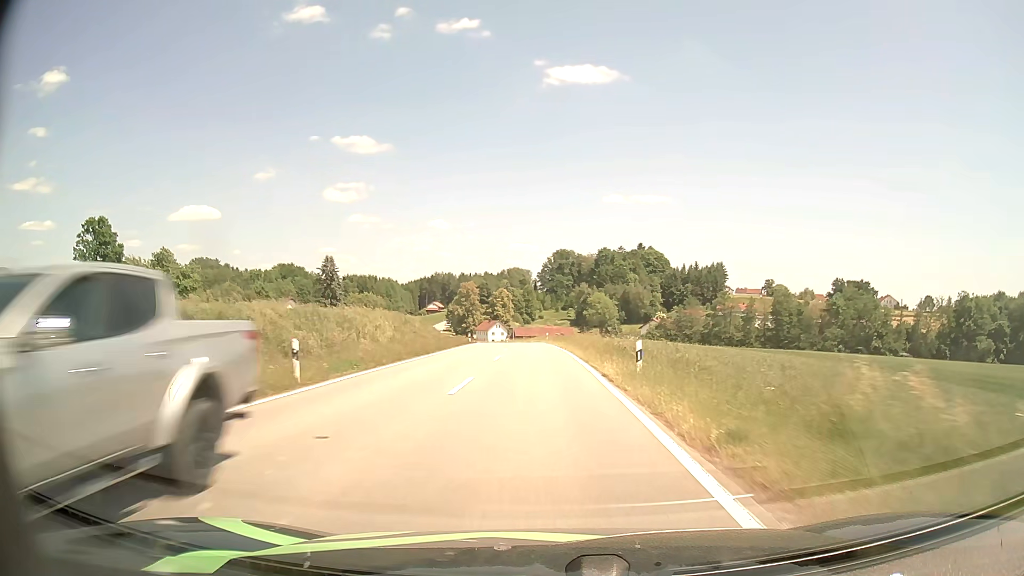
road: tertiary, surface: asphalt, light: Day
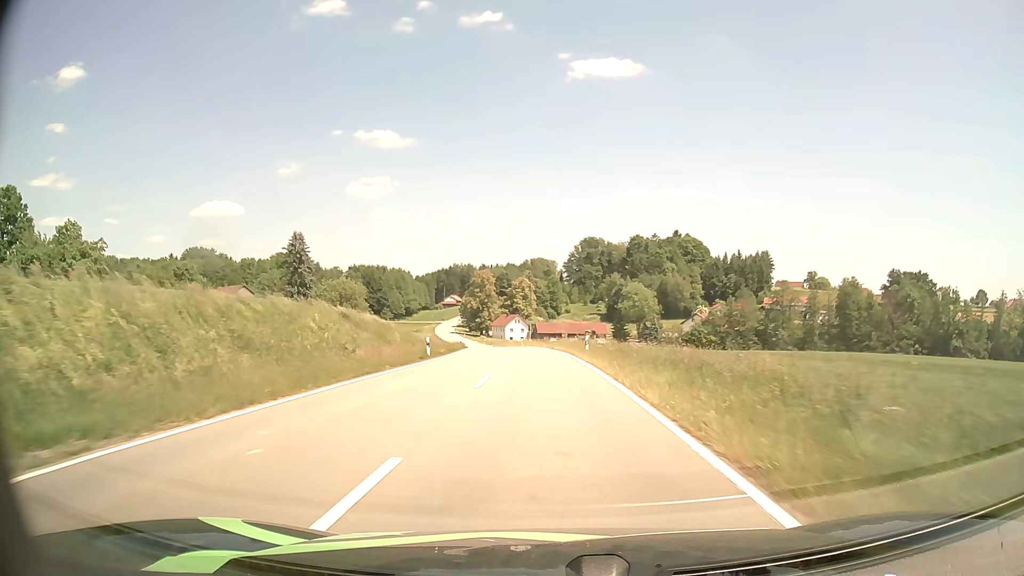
(-0.6, +34.8) m; -2°
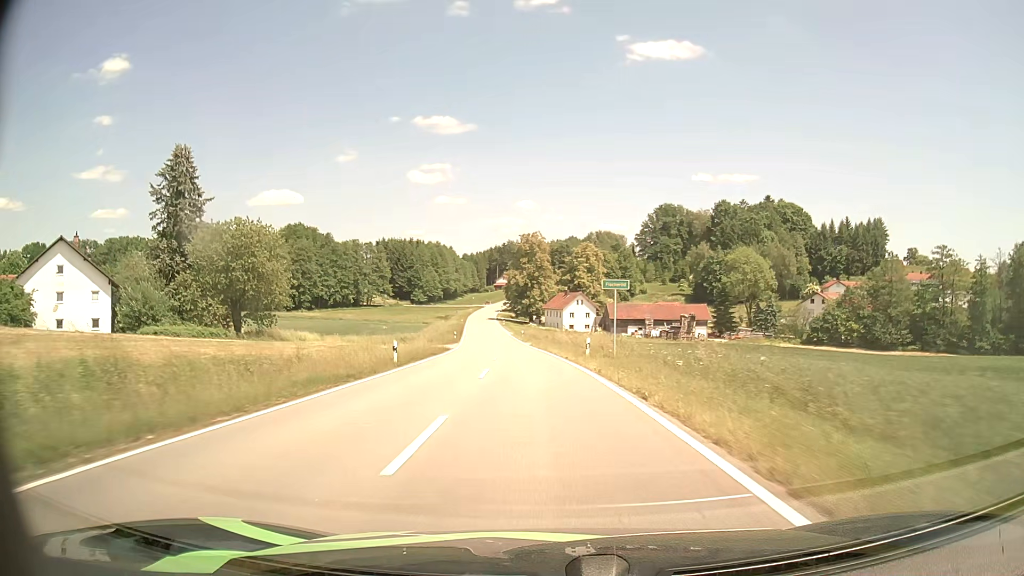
(-2.1, +58.6) m; -5°
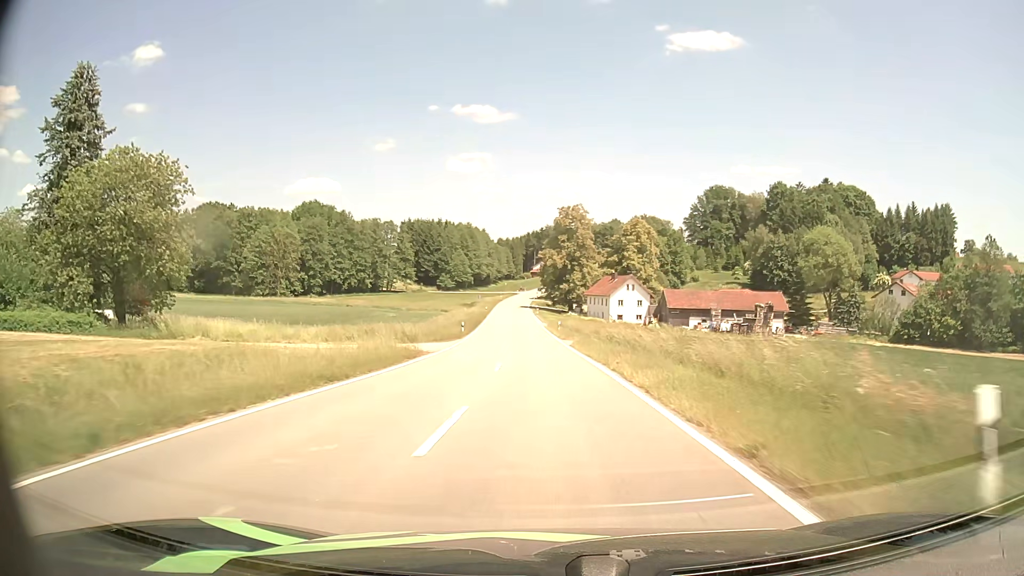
(-0.7, +23.9) m; -3°
